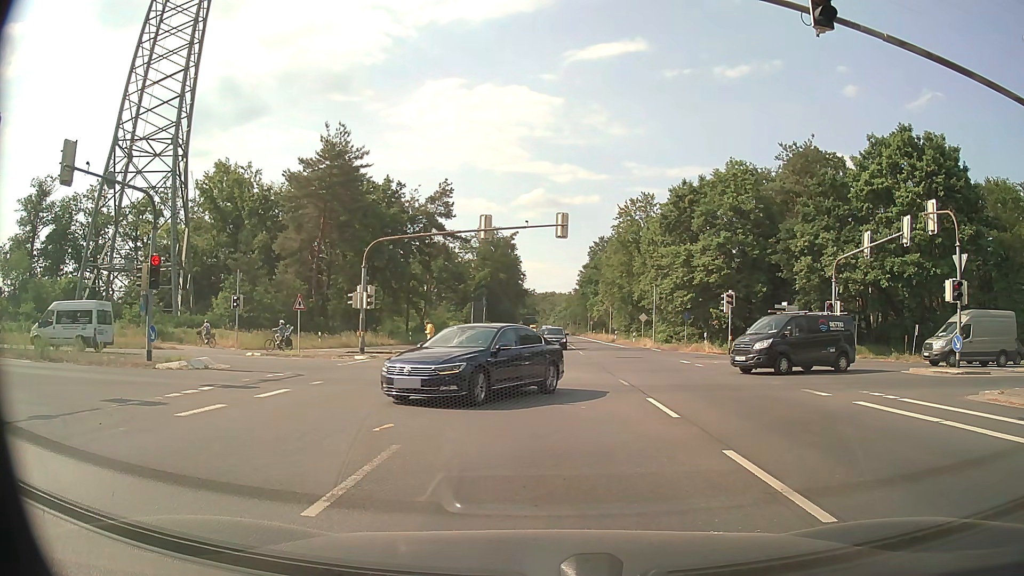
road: primary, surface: asphalt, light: Day
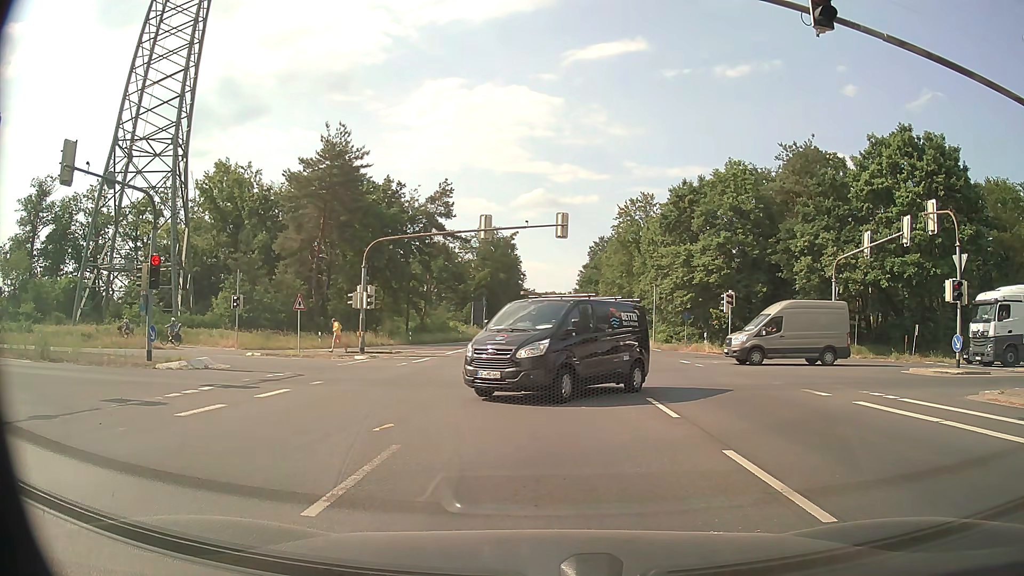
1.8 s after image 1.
(0.0, 0.0) m; 0°
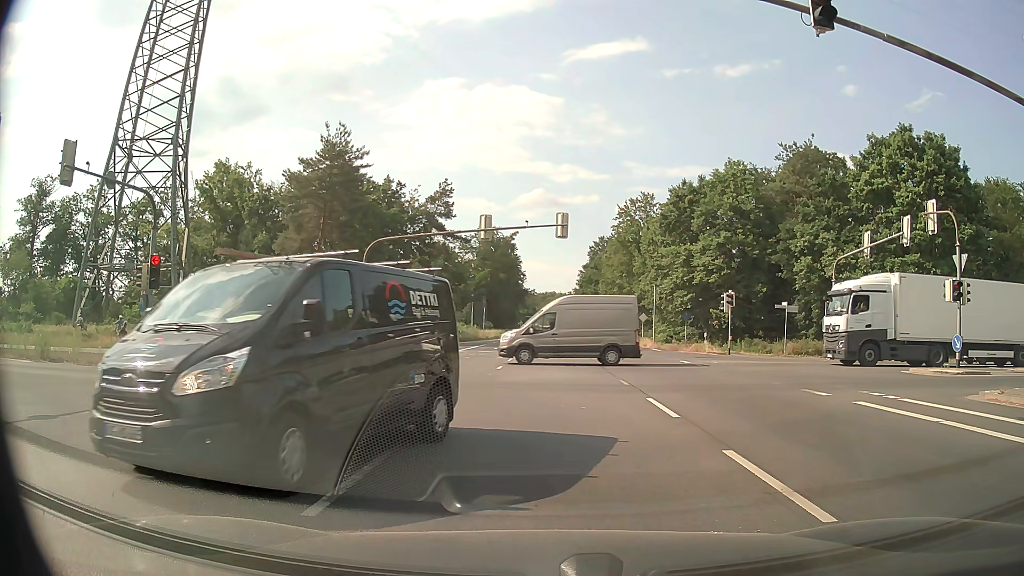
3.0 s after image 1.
(0.0, 0.0) m; 0°
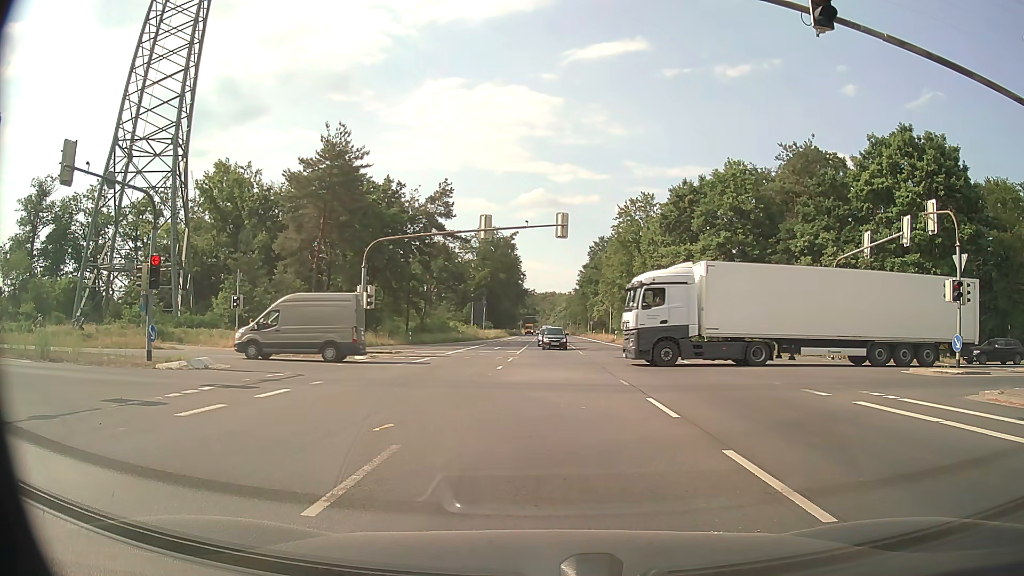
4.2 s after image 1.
(0.0, 0.0) m; 0°
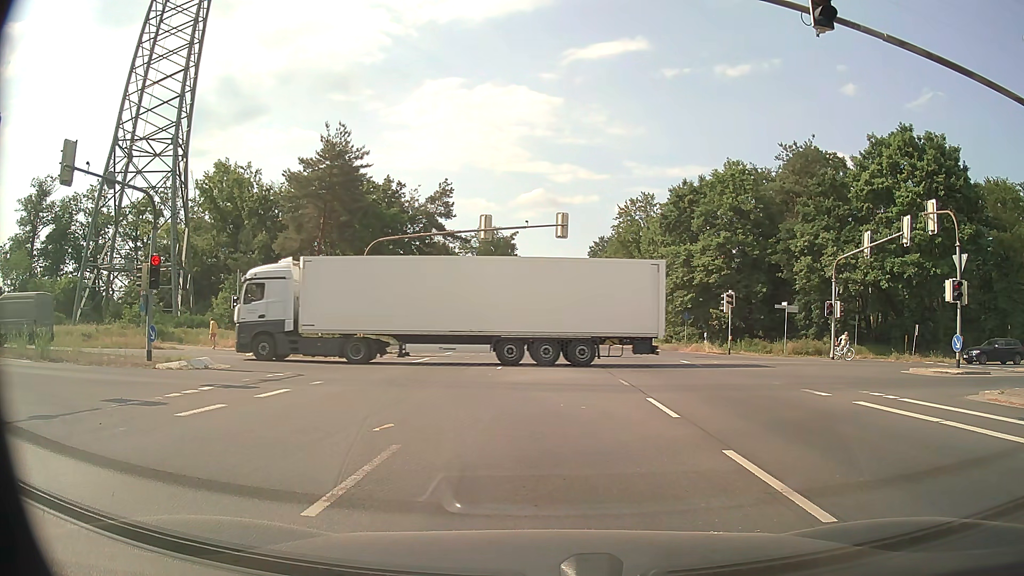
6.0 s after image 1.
(0.0, 0.0) m; 0°
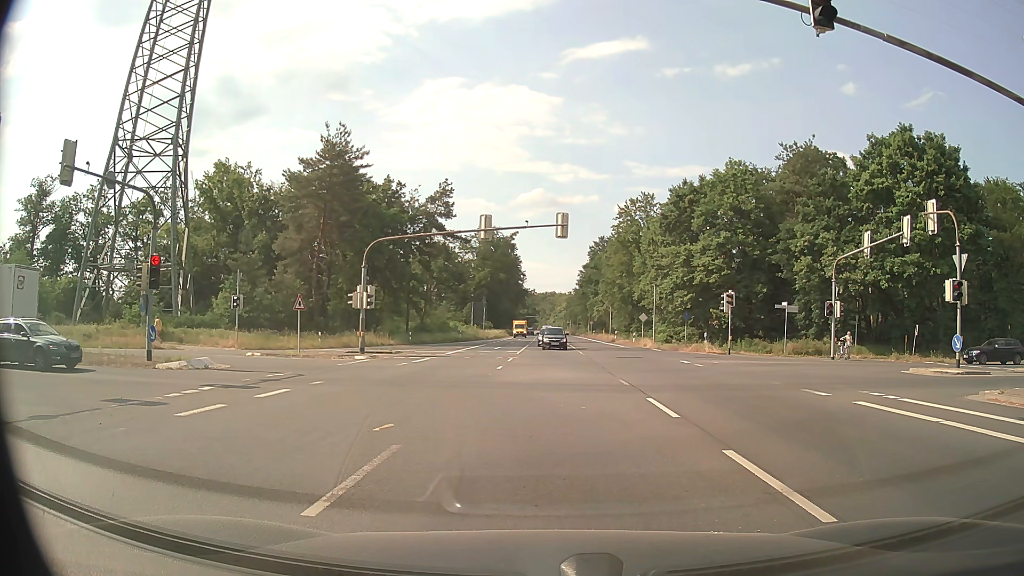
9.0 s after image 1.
(0.0, 0.0) m; 0°
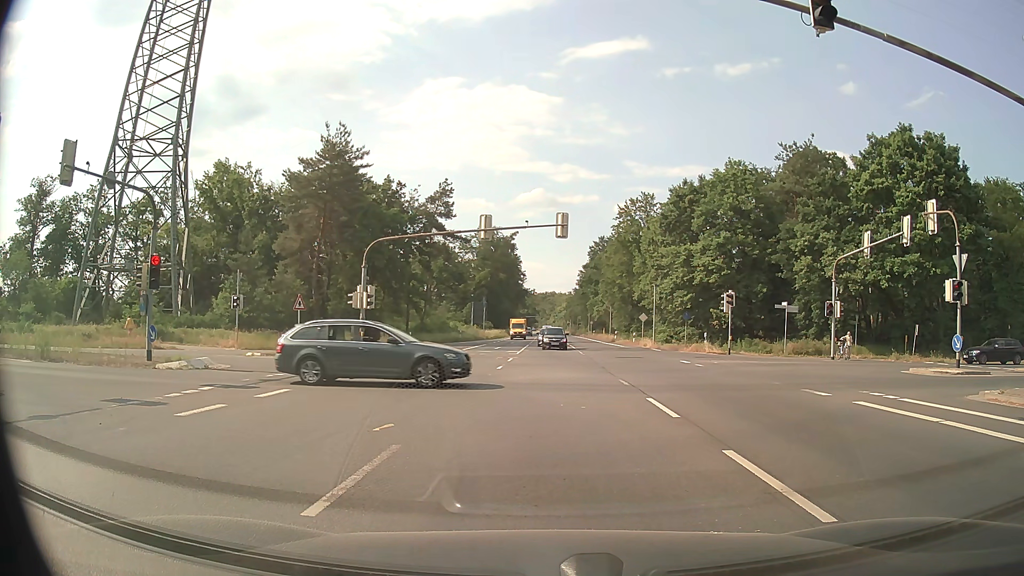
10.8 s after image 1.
(0.0, 0.0) m; 0°
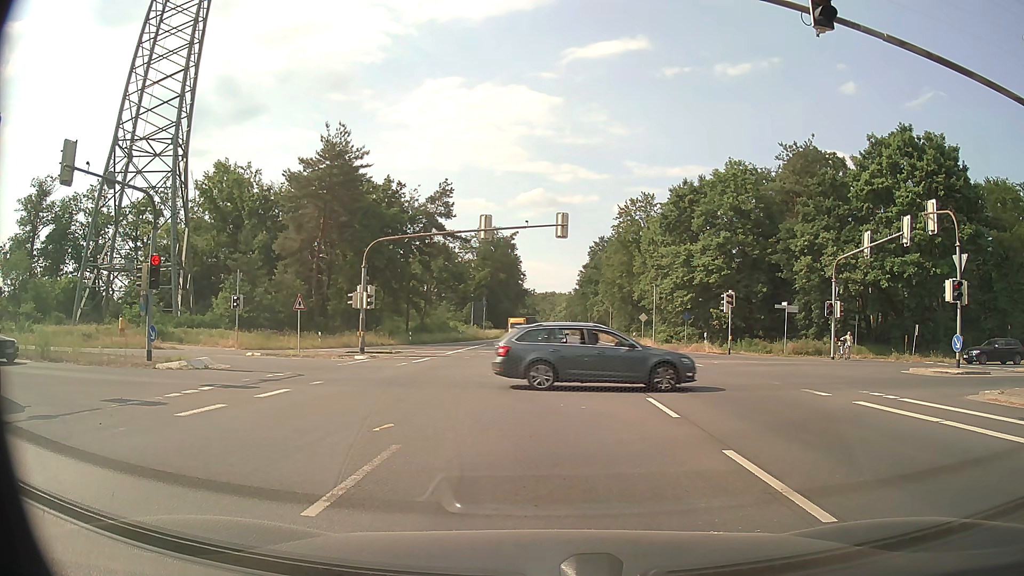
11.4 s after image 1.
(0.0, 0.0) m; 0°
